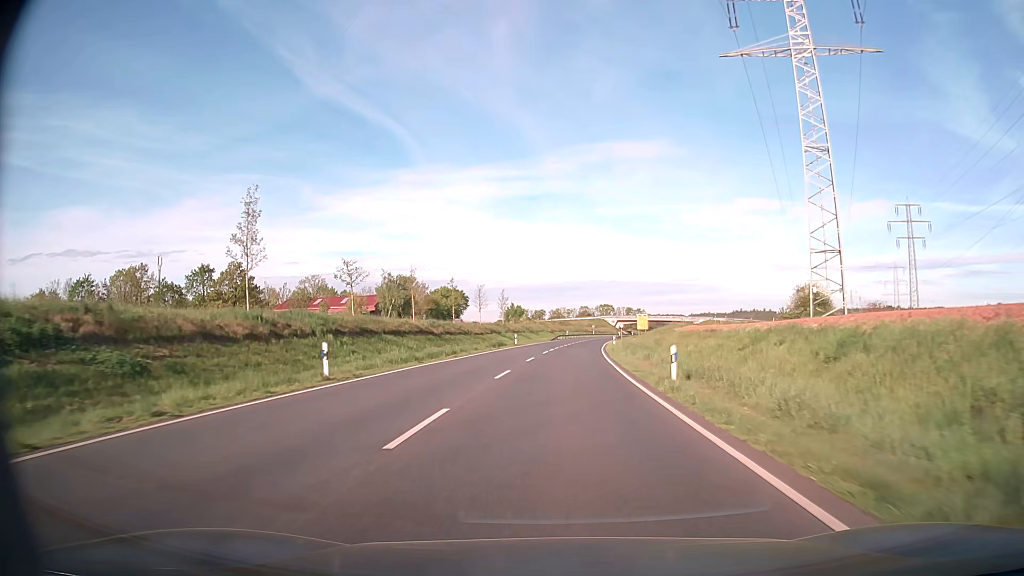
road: primary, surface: asphalt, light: Day
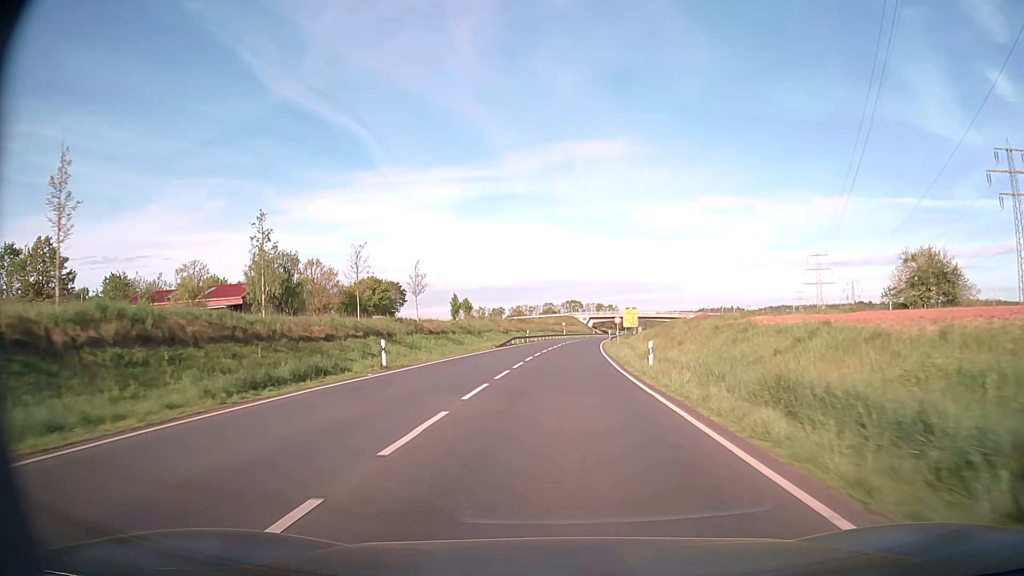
(+1.1, +42.8) m; +3°
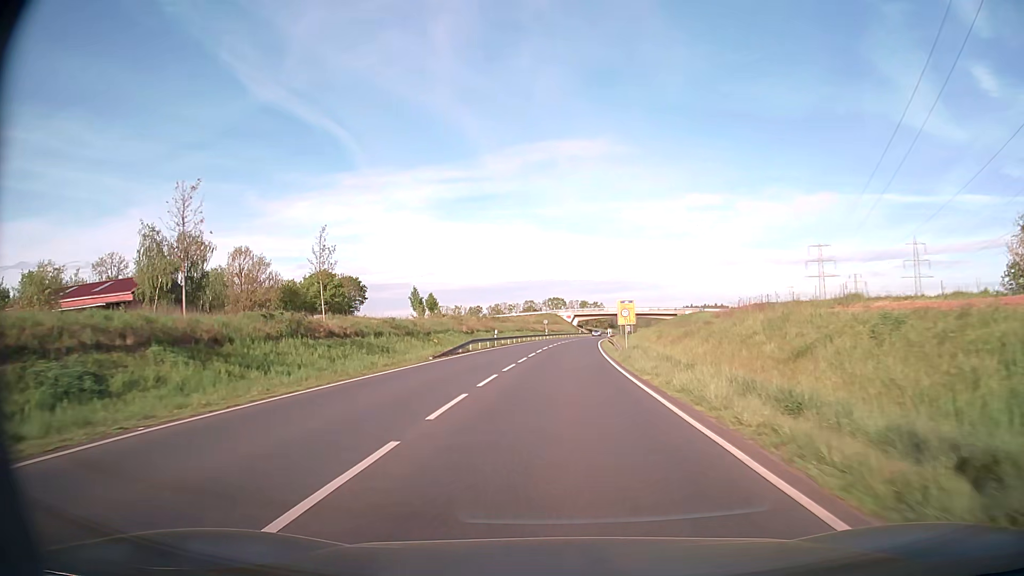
(+0.3, +21.1) m; +1°
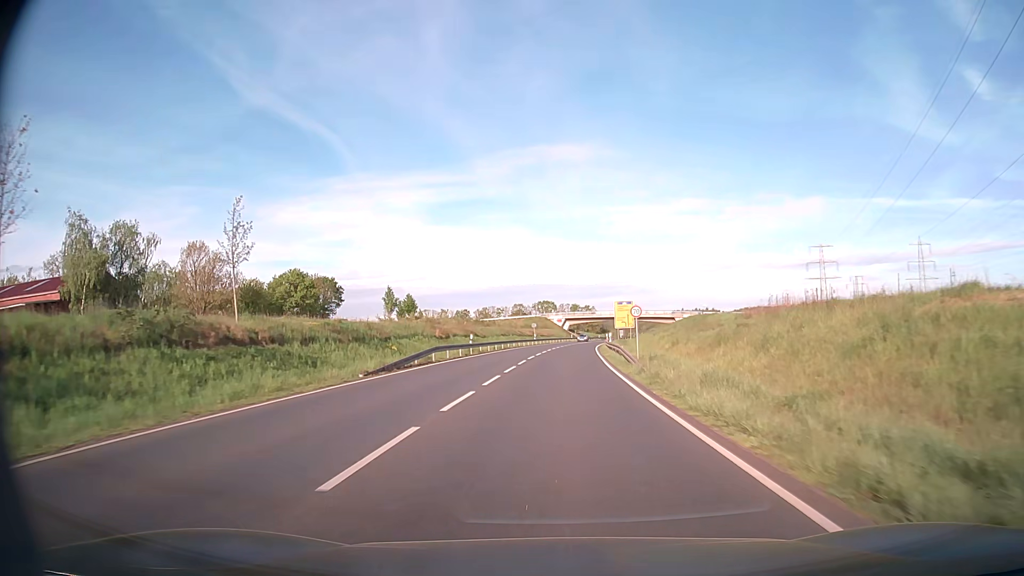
(+0.1, +10.5) m; +1°
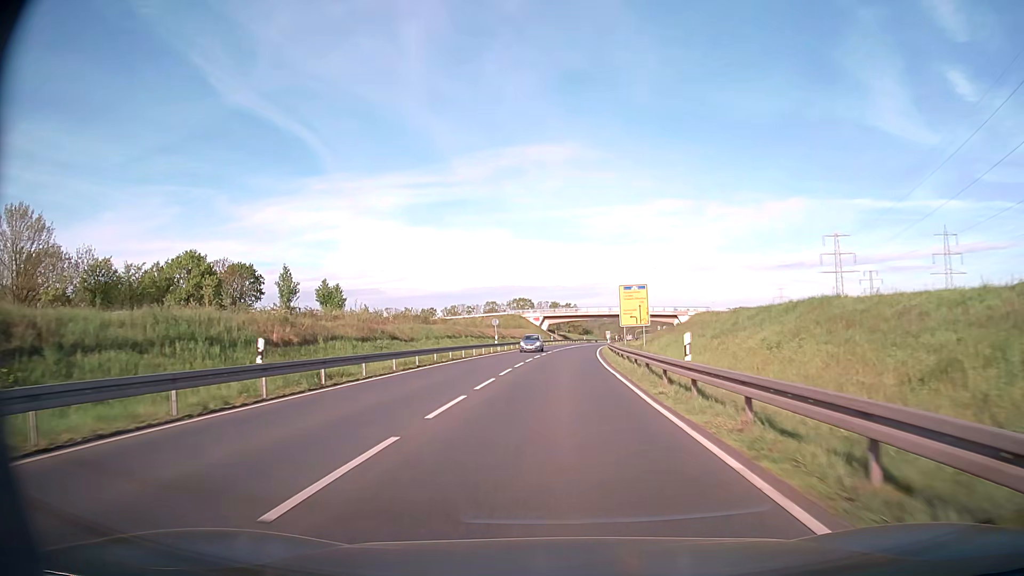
(+0.6, +31.3) m; +2°
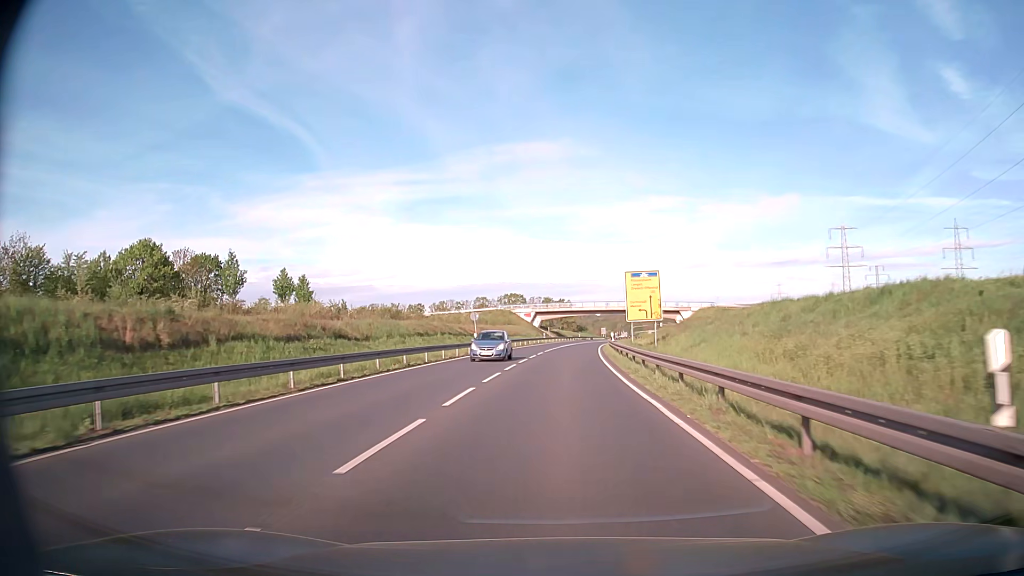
(+0.1, +10.3) m; +1°
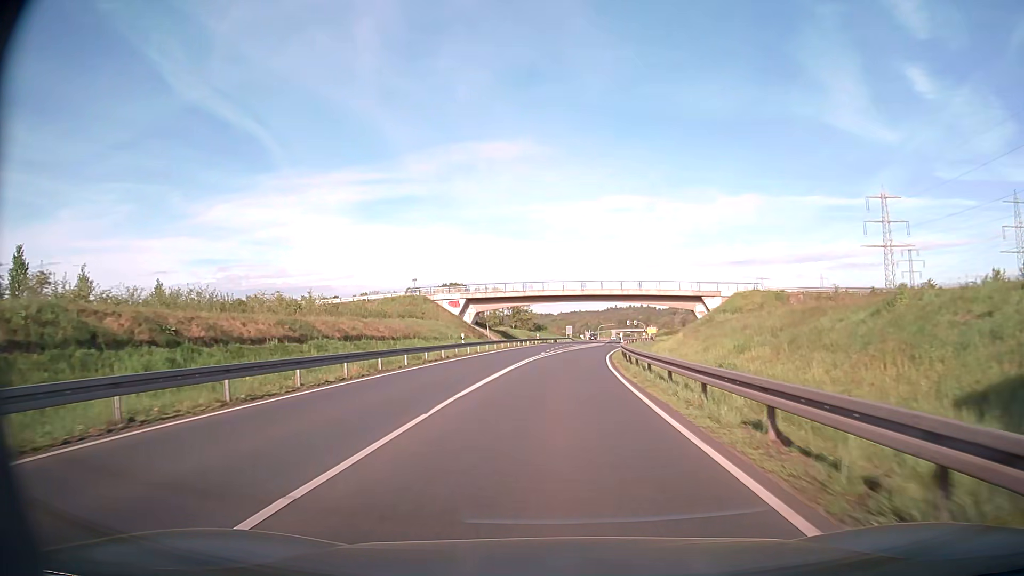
(+1.4, +51.1) m; +3°
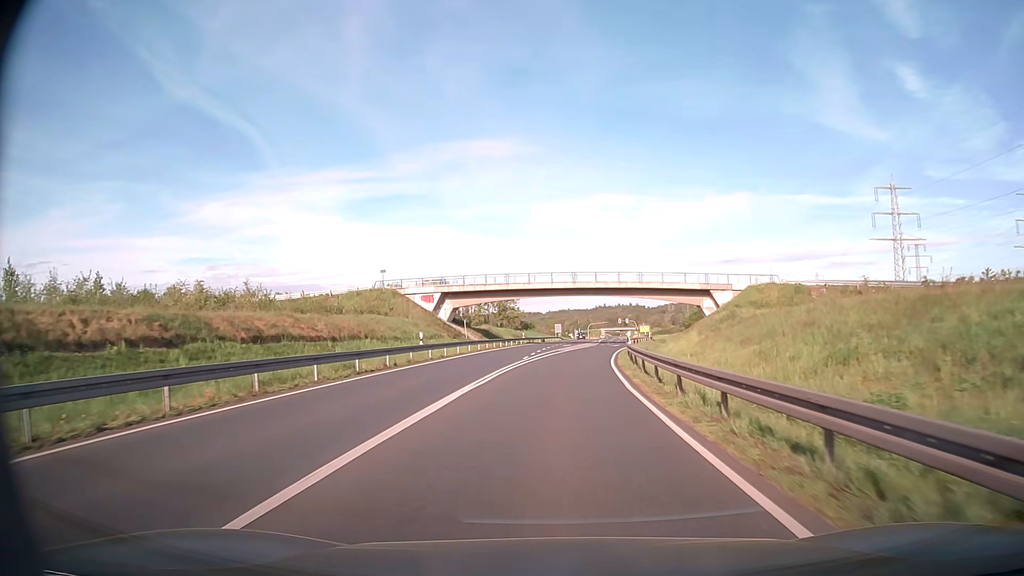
(+0.1, +10.1) m; +1°
(0, +10) (0, +20) (+1, +30) (+2, +40) (+3, +50) (+4, +60) (+5, +70) (+6, +80) (+7, +90) (+8, +100) m
